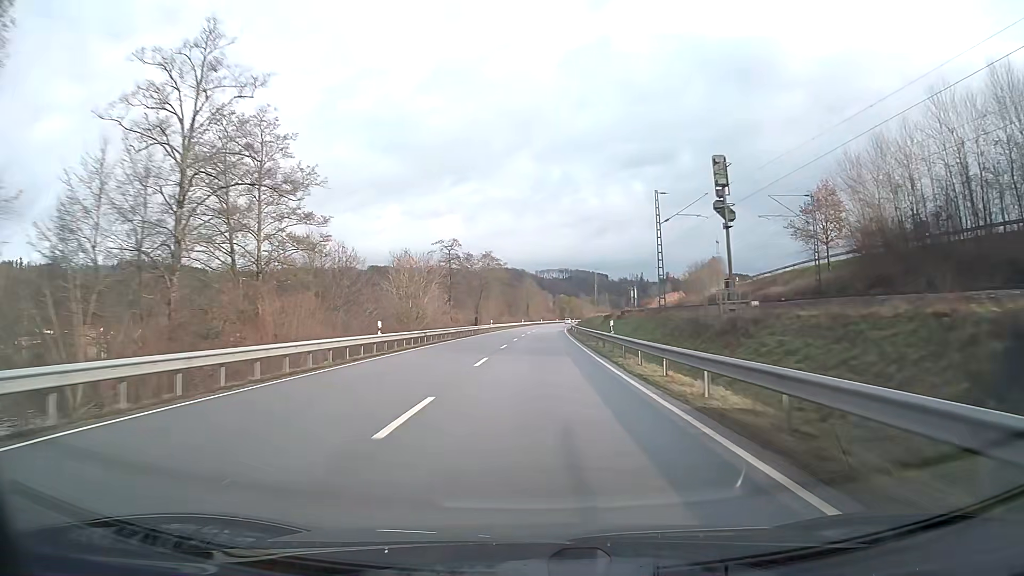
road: primary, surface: asphalt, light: Day
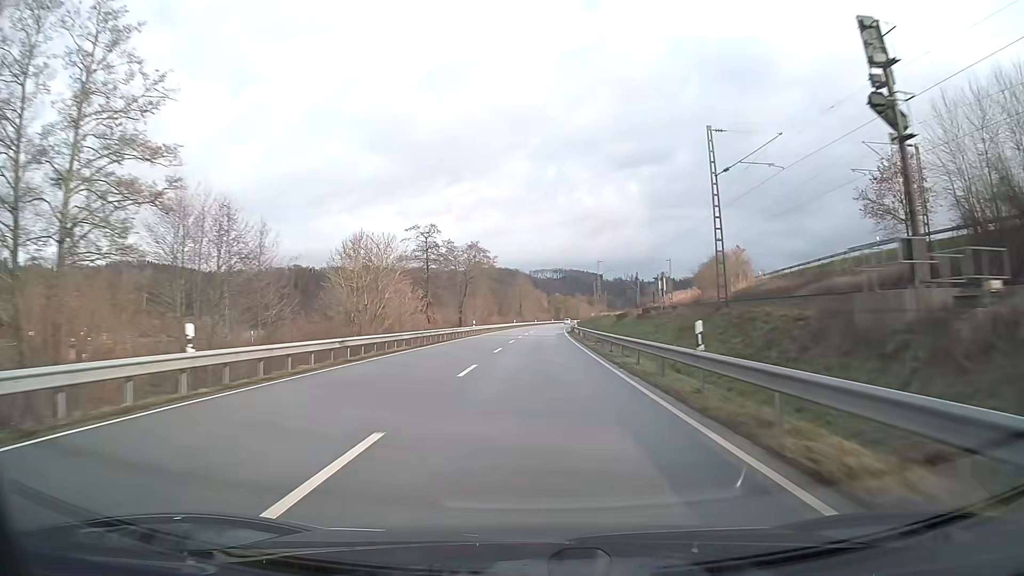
(+0.1, +15.8) m; 0°
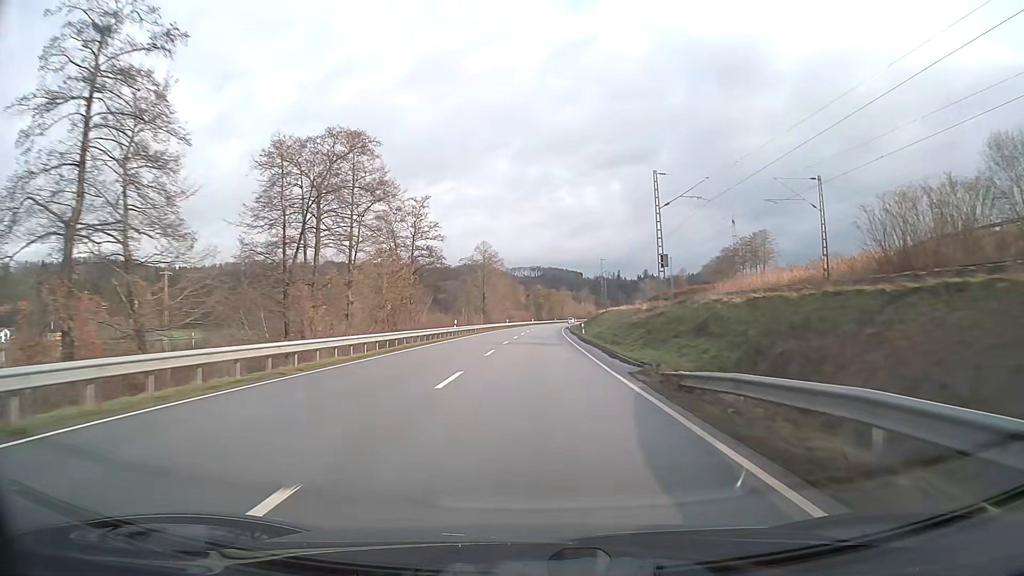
(+1.0, +63.3) m; +2°
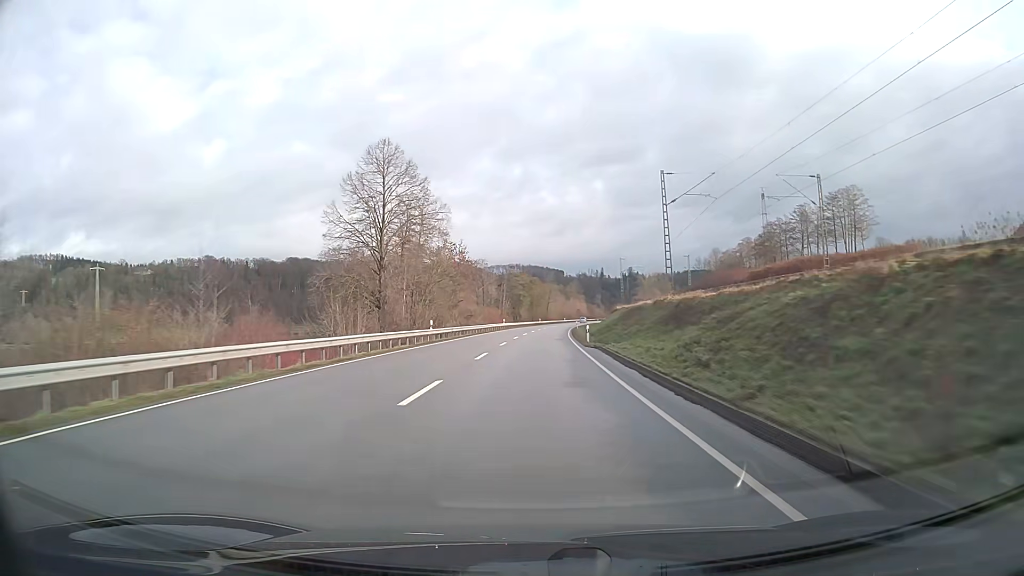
(+1.0, +63.2) m; +2°
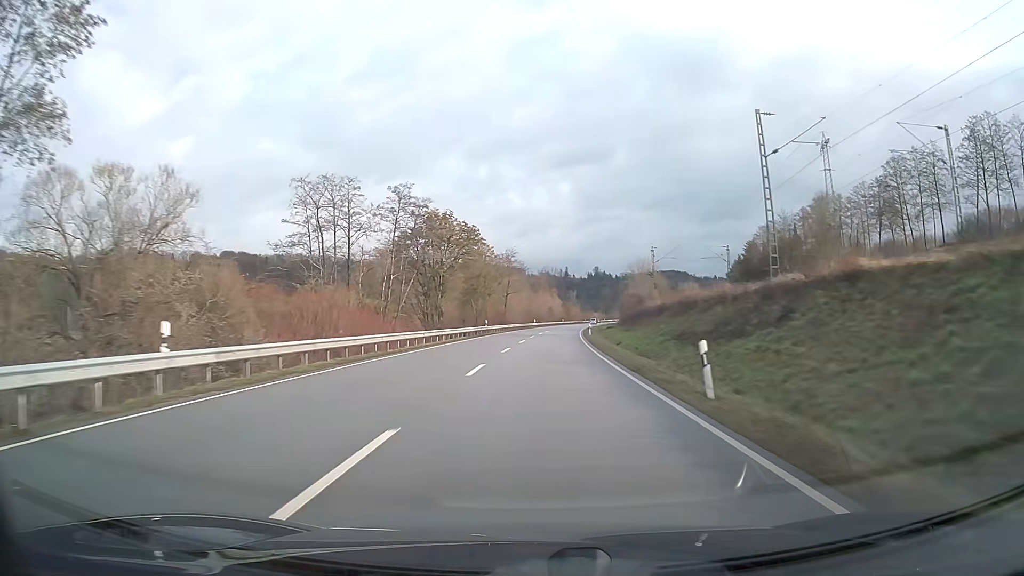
(+2.1, +78.9) m; +4°
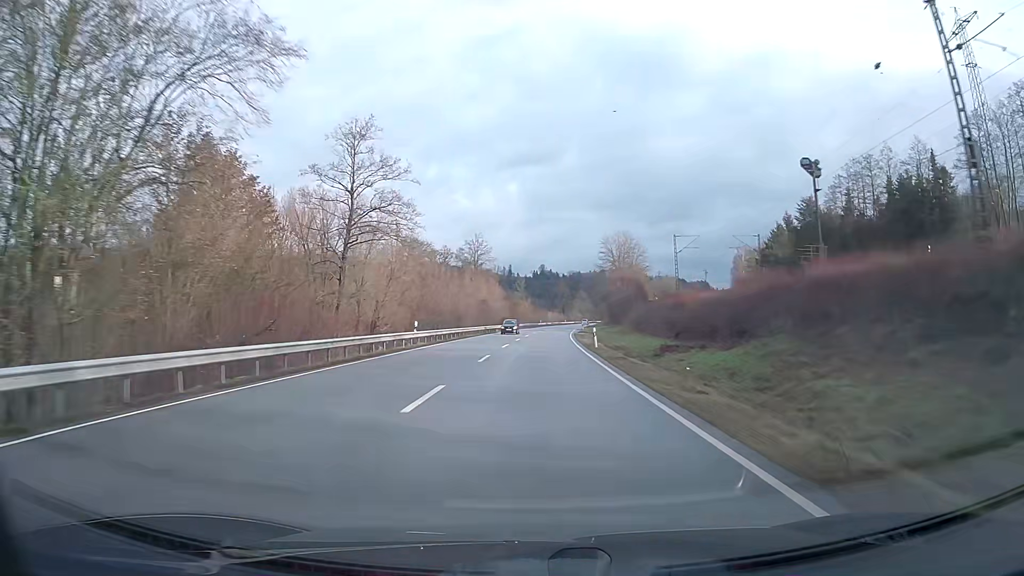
(+3.3, +78.9) m; +5°
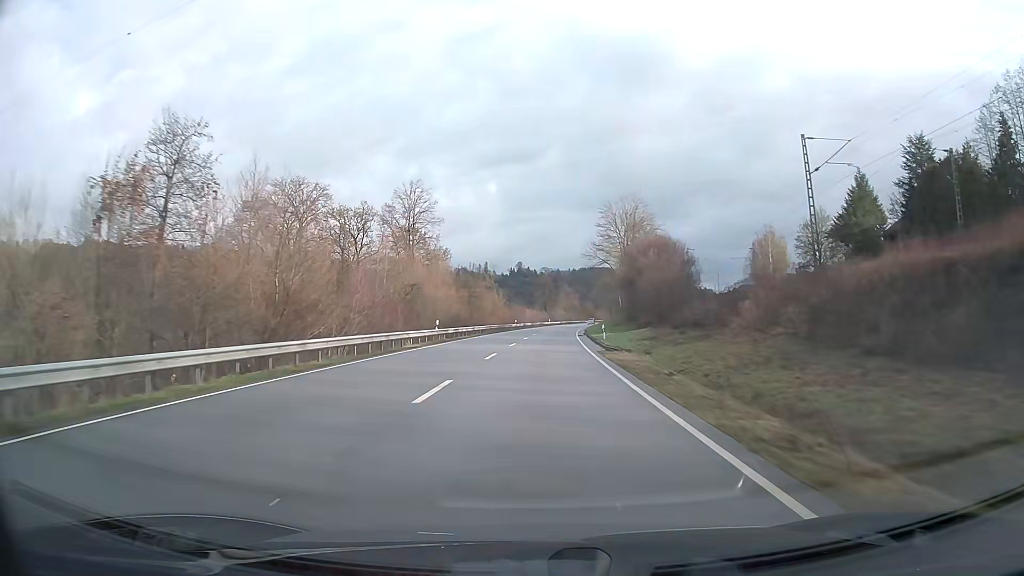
(+0.8, +47.3) m; +2°
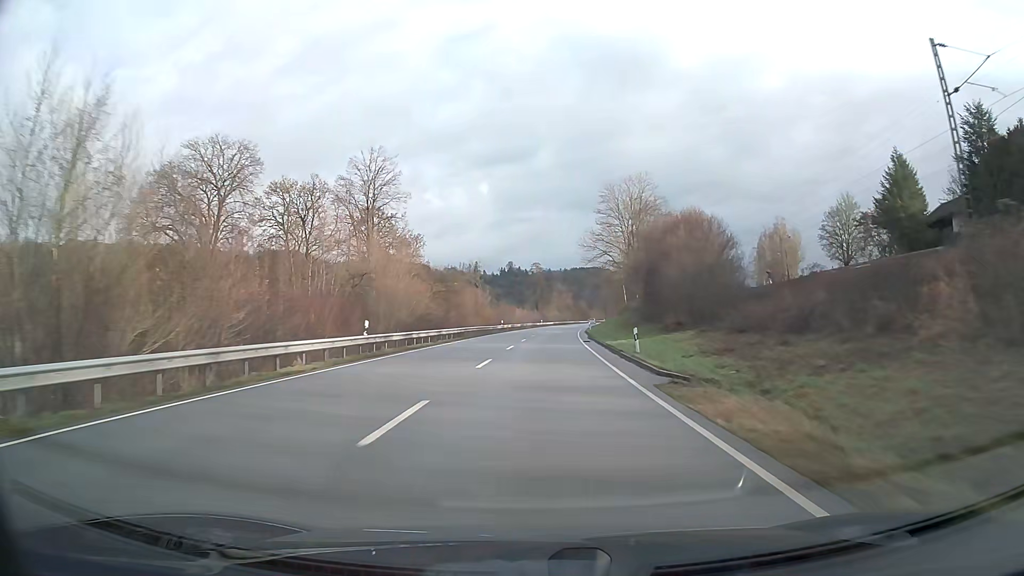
(+0.1, +15.8) m; +1°
(0, +10) (0, +20) (0, +30) (+1, +40) (+1, +50) (+2, +60) (+2, +70) (+3, +80) (+4, +90) (+5, +100) m
